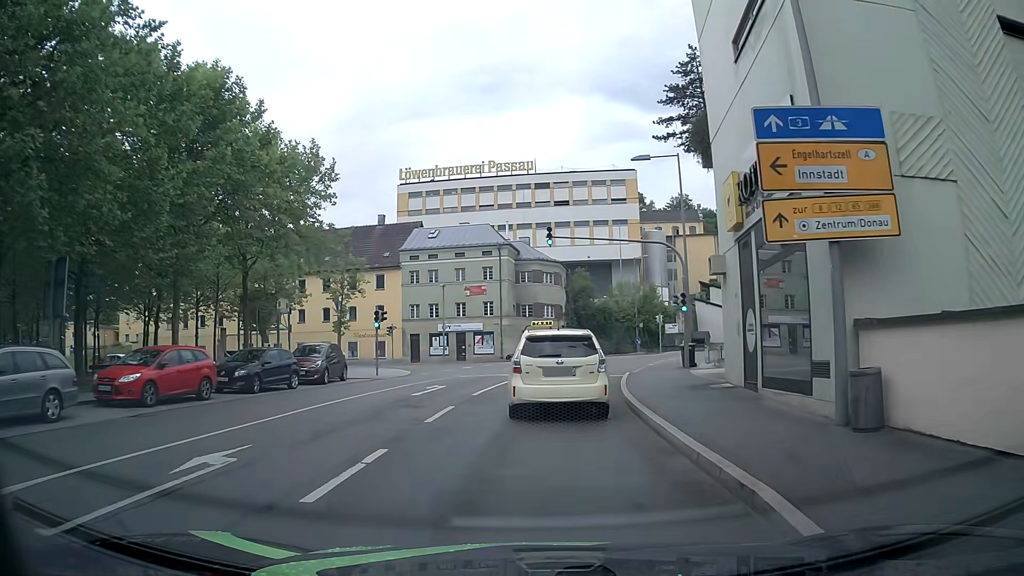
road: residential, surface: asphalt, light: Day
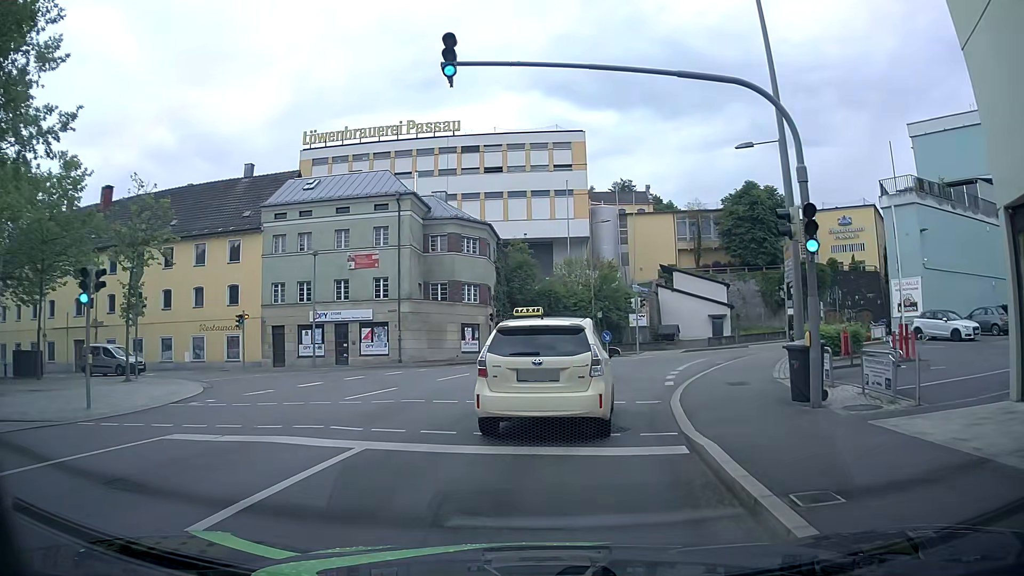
(+0.9, +19.1) m; +7°
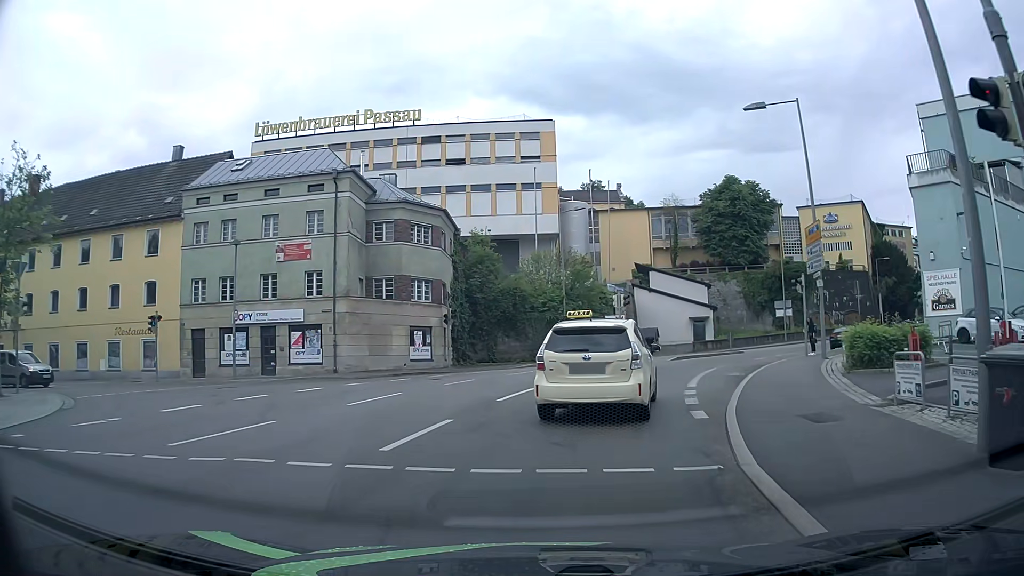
(+0.1, +6.6) m; +2°
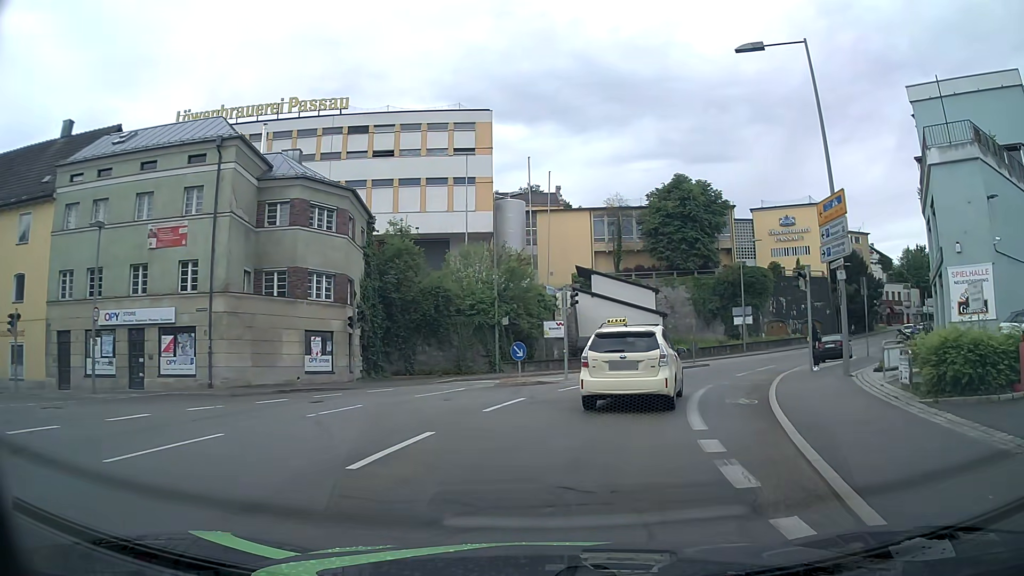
(+0.3, +7.0) m; +4°
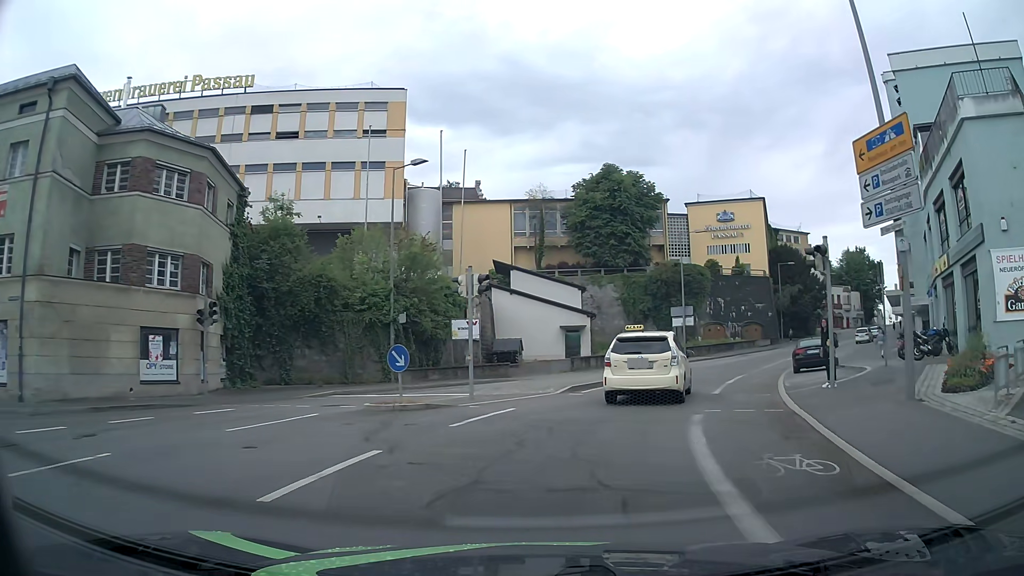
(+0.6, +7.4) m; +8°
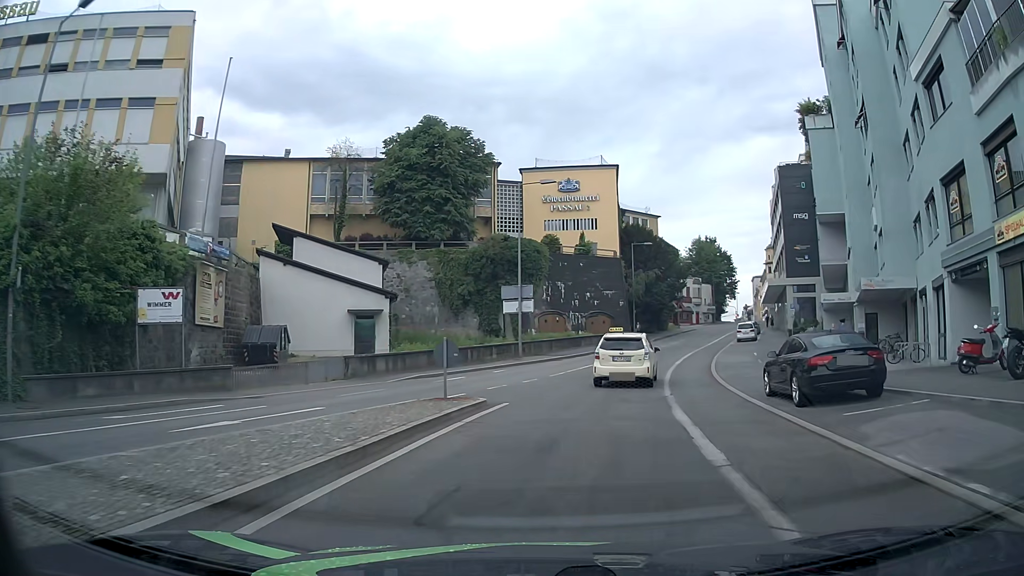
(+2.1, +15.6) m; +16°
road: tertiary
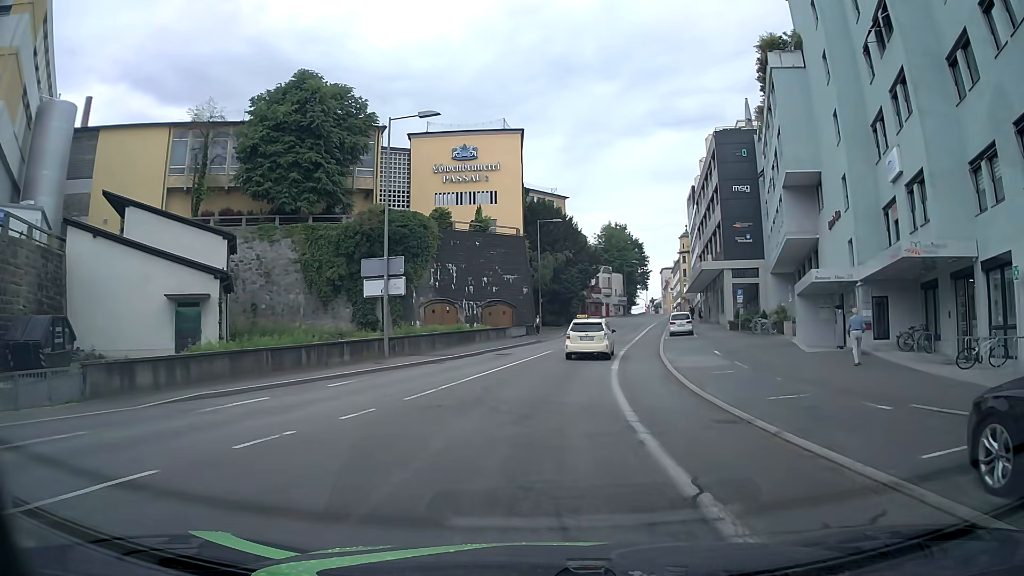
(+0.8, +11.0) m; +9°
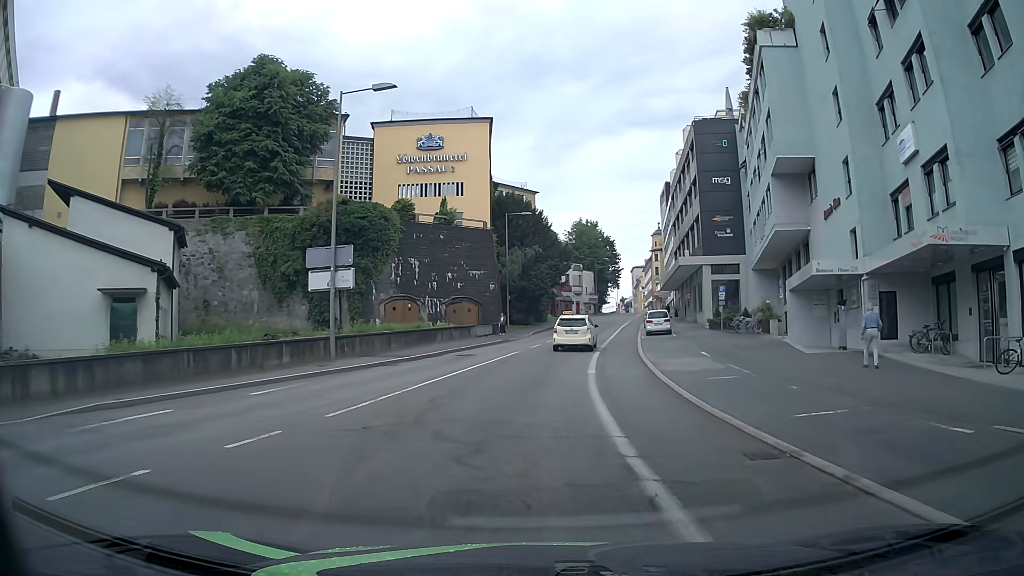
(0.0, +3.1) m; +3°
